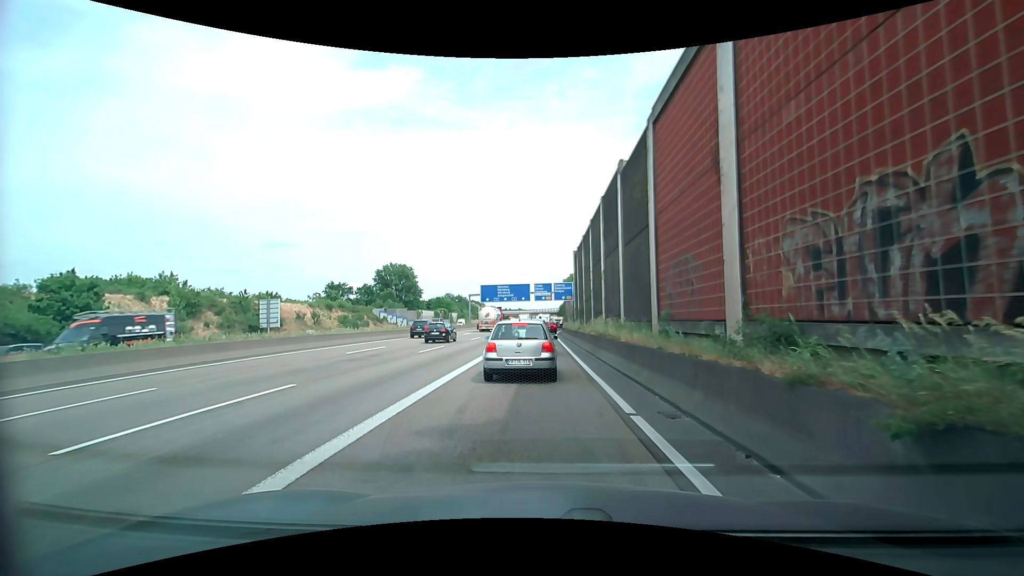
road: motorway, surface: asphalt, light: Day
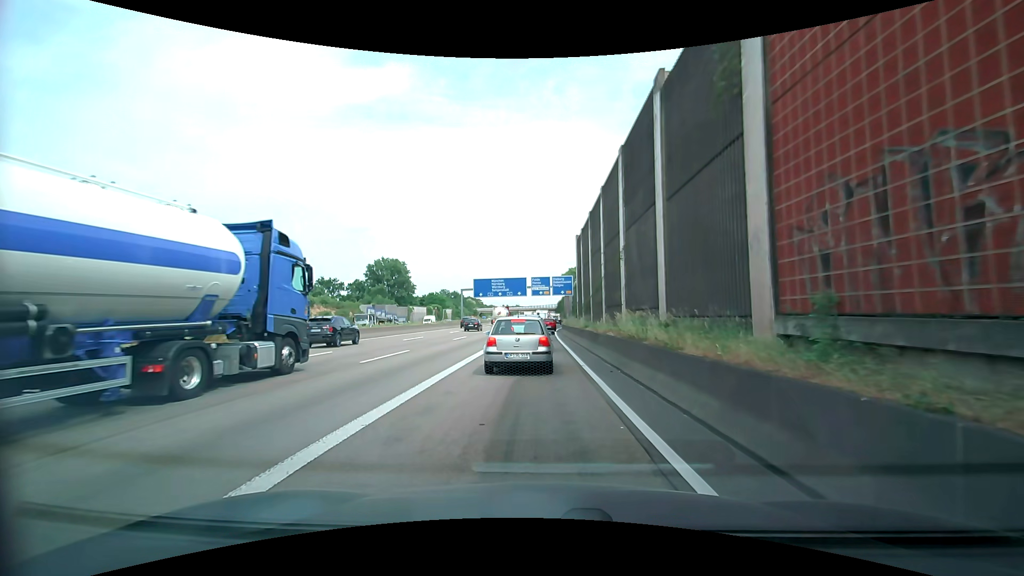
(+0.2, +7.4) m; +2°
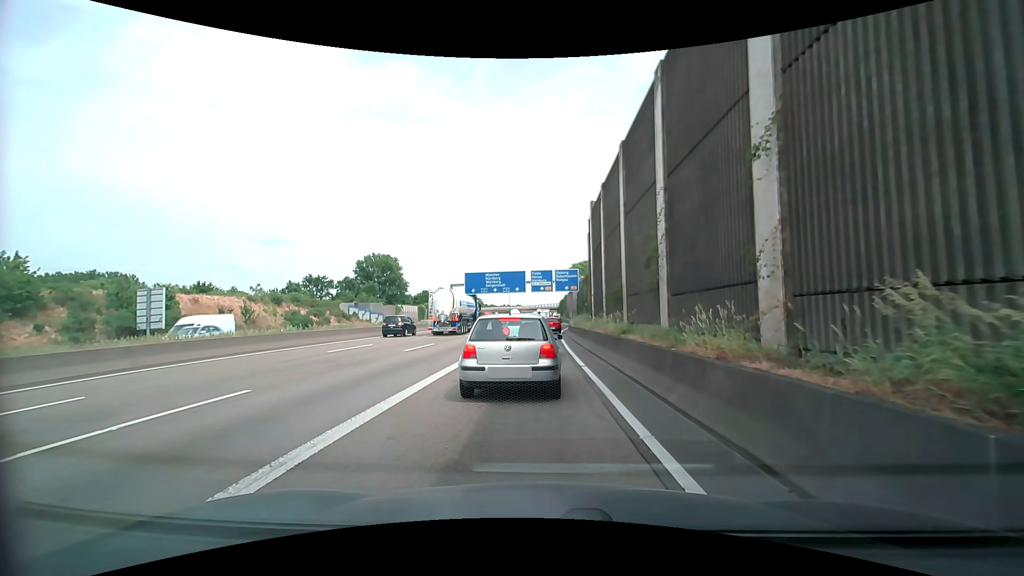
(0.0, +12.4) m; 0°
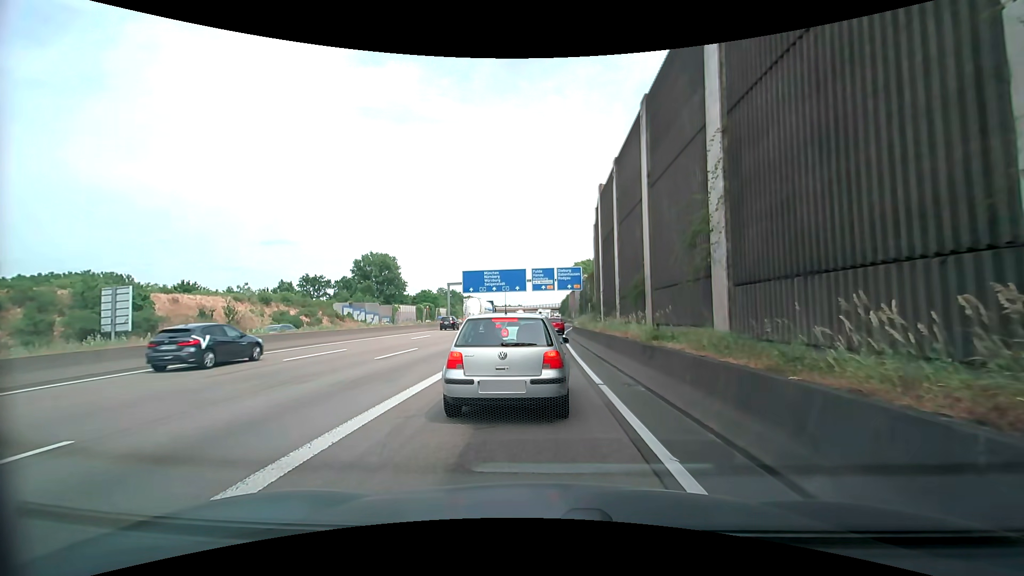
(0.0, +3.9) m; -1°
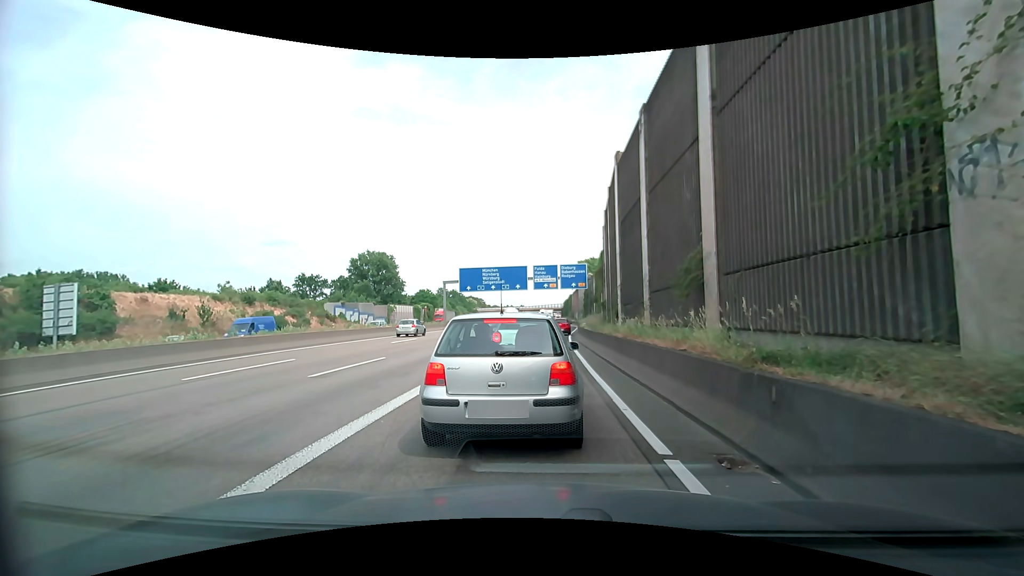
(+0.1, +5.2) m; +2°
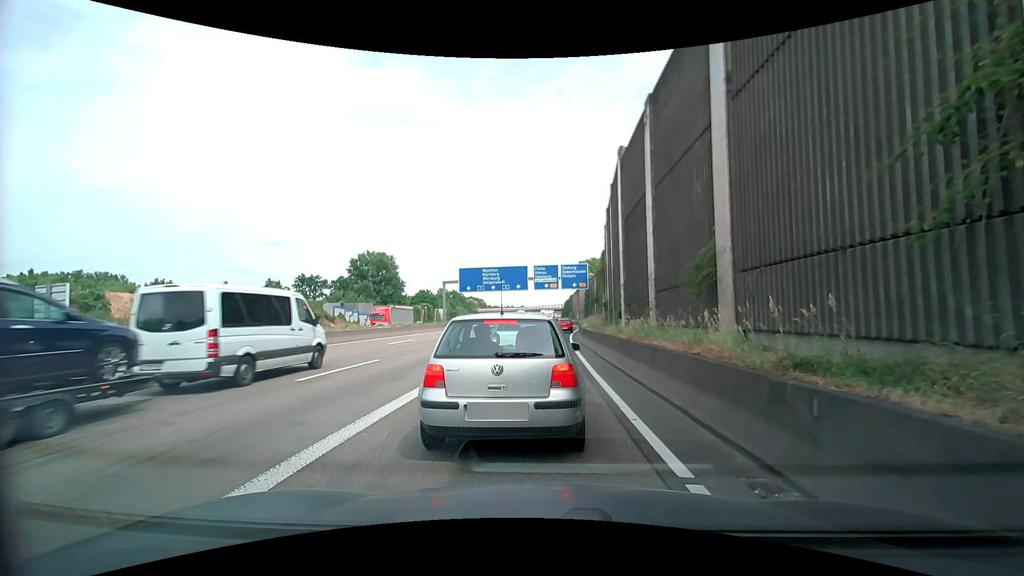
(0.0, +0.7) m; 0°
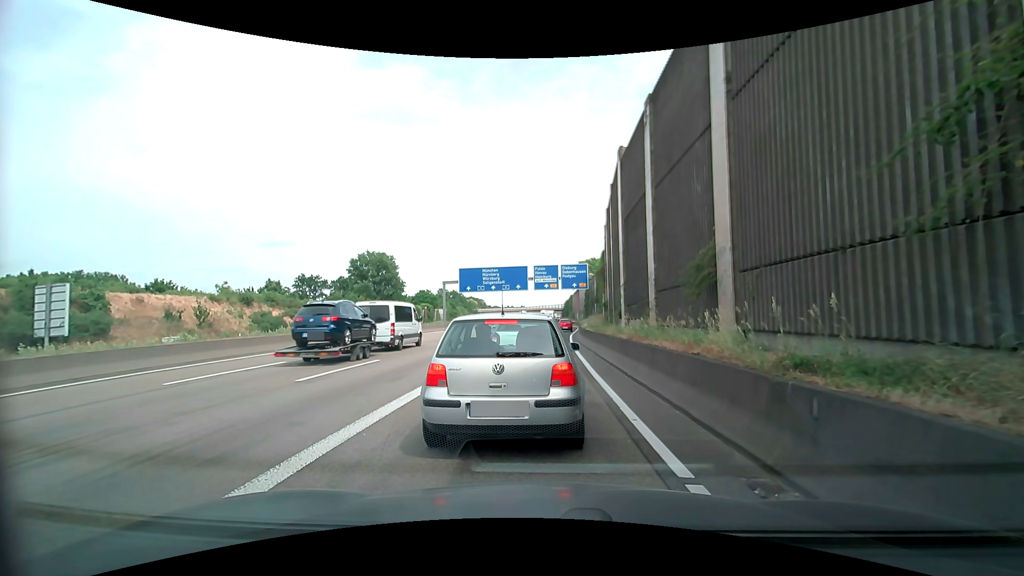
(0.0, 0.0) m; 0°
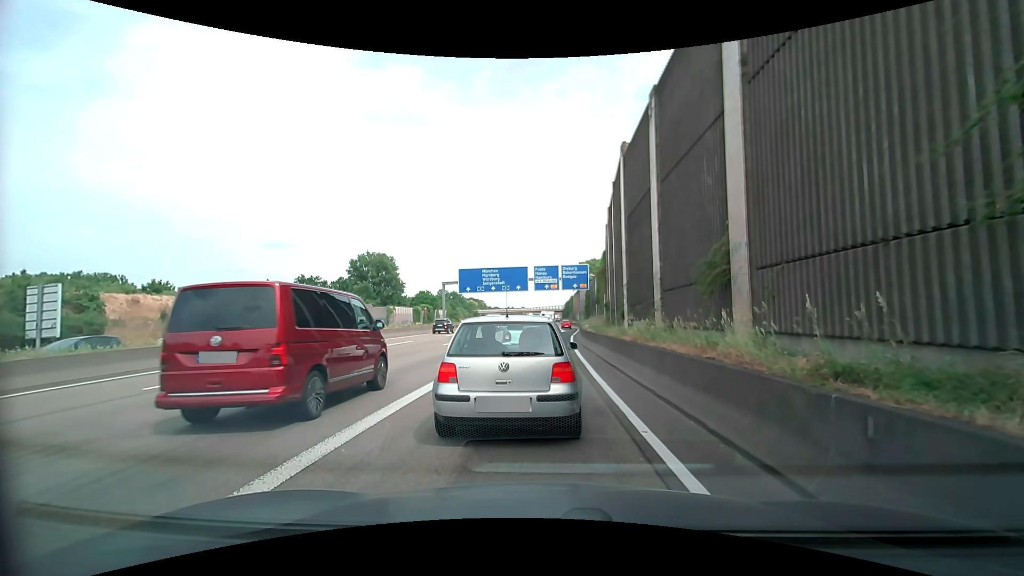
(0.0, +0.7) m; 0°
